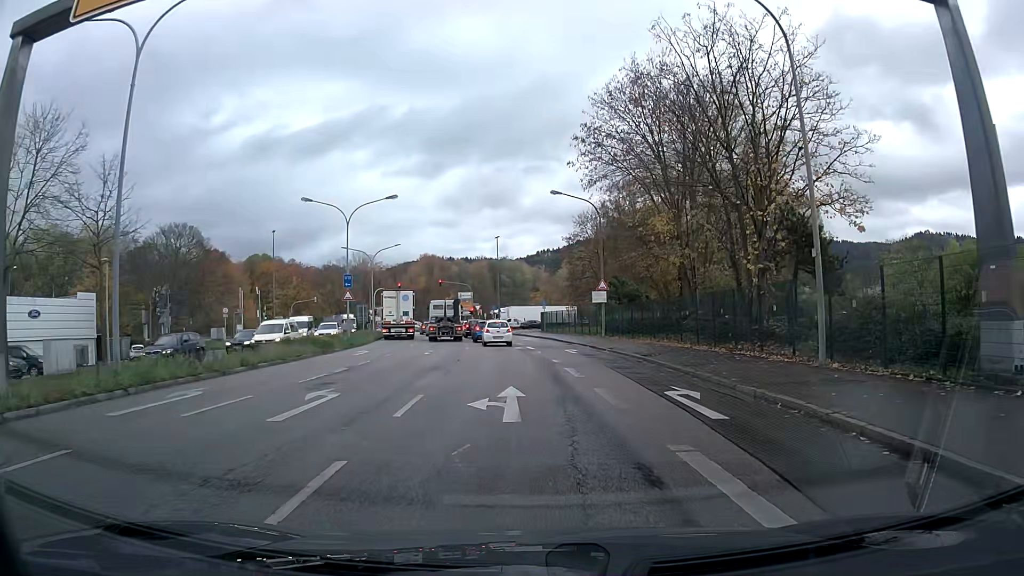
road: primary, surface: asphalt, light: Day
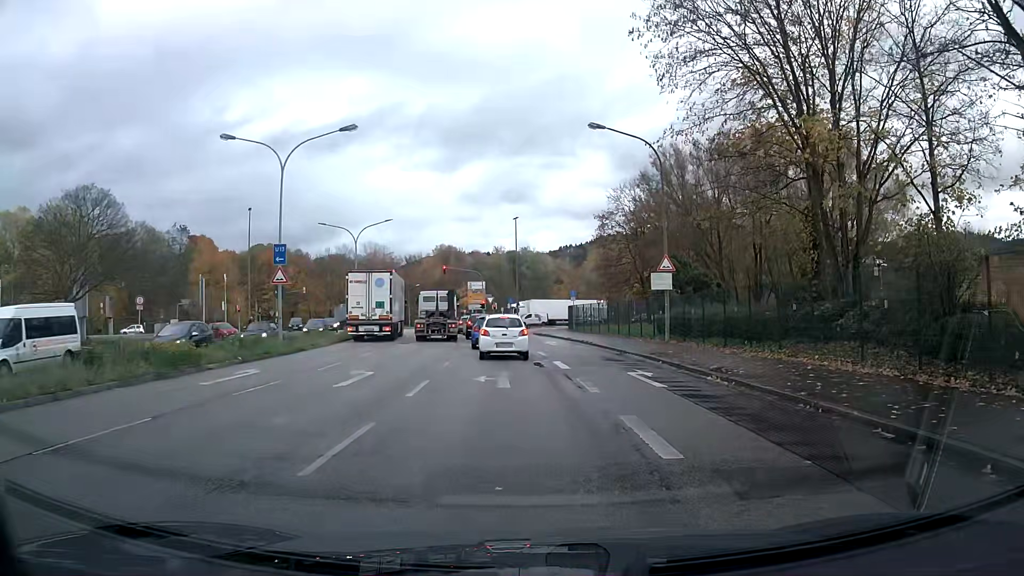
(-0.2, +15.4) m; -2°
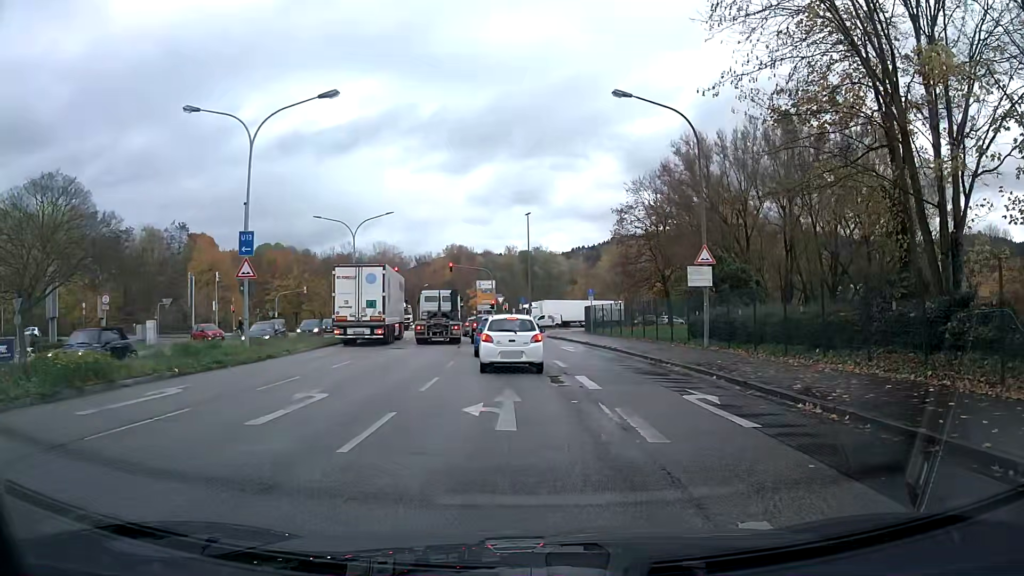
(0.0, +4.8) m; -1°
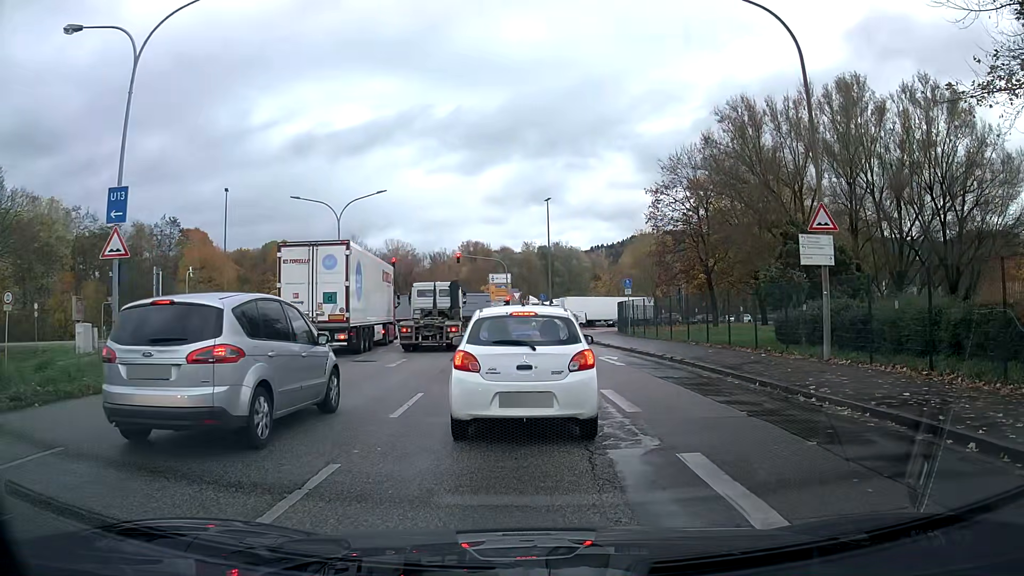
(-0.2, +9.4) m; -2°
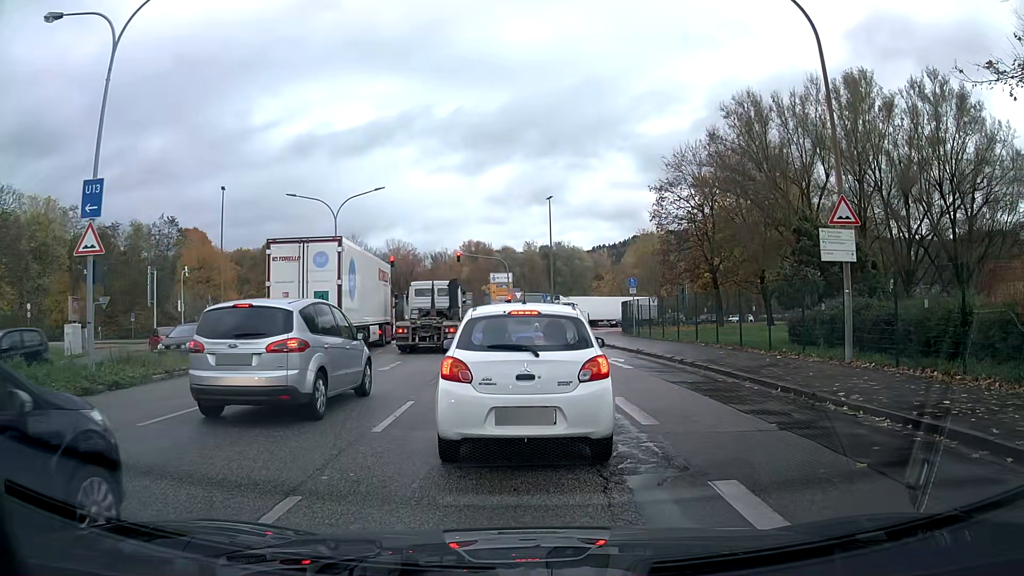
(0.0, +1.1) m; -1°
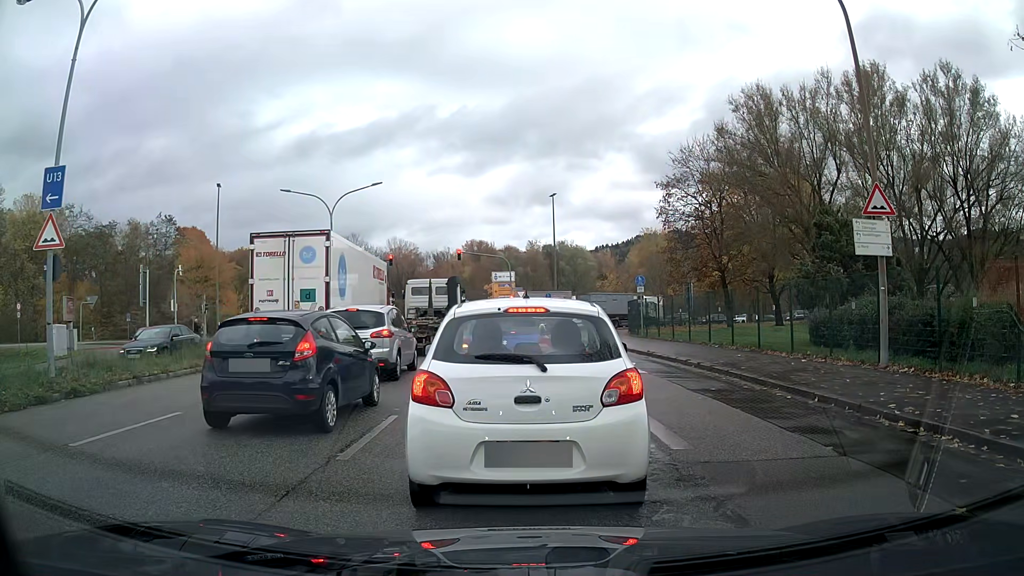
(0.0, +1.6) m; 0°
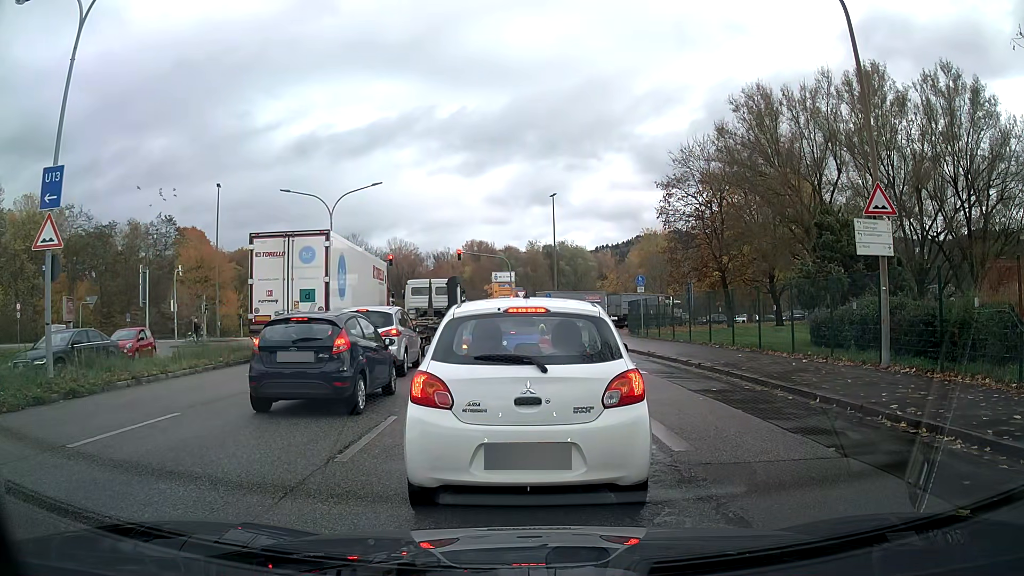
(0.0, +0.1) m; 0°
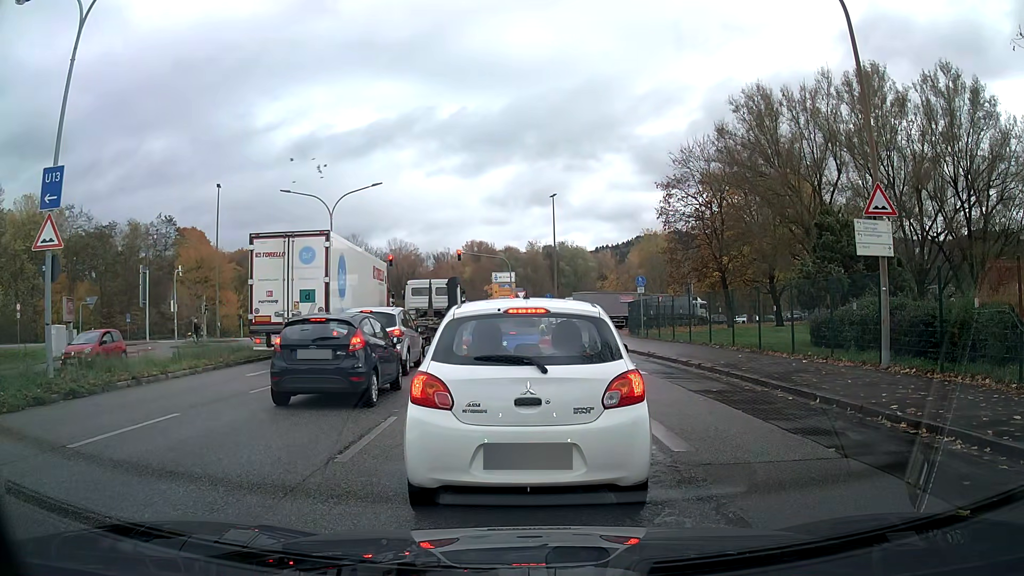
(0.0, 0.0) m; 0°
(0, +10) (-1, +20) (-1, +30) (-2, +40) (-4, +50) (-6, +59) (-13, +67) (-22, +69) (-32, +67) (-41, +63) m
